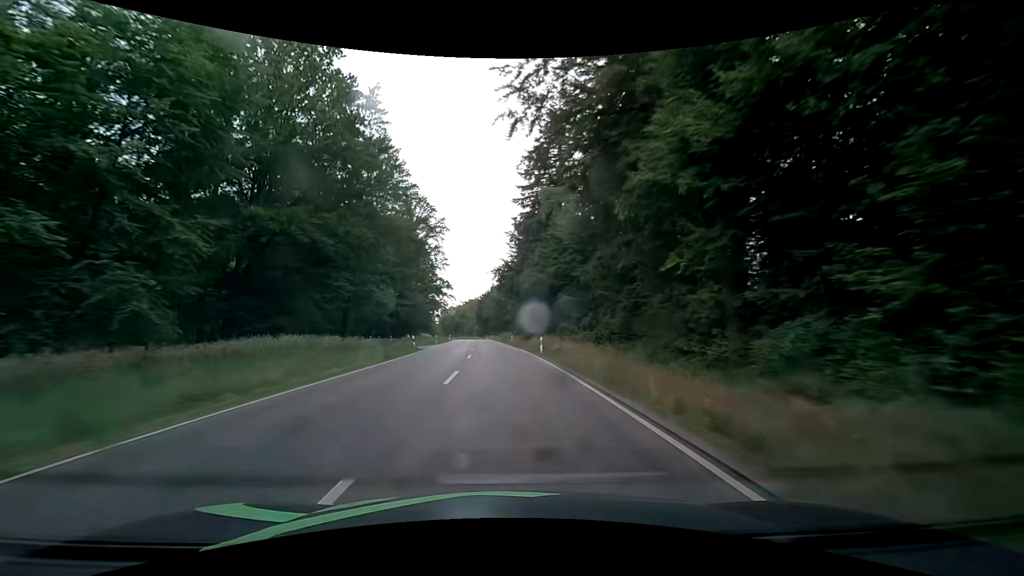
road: secondary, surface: asphalt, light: Day
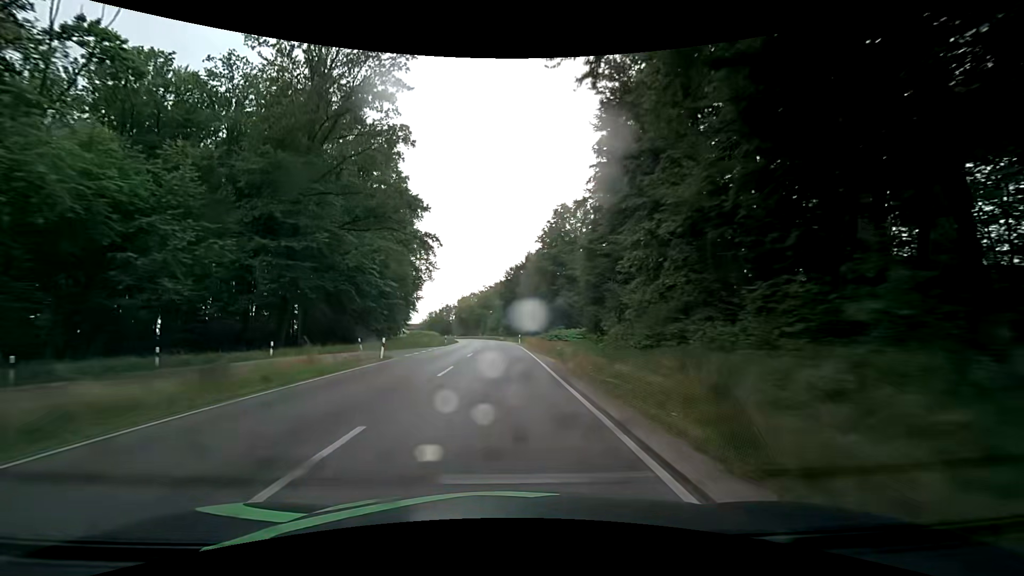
(-2.6, +69.6) m; -4°
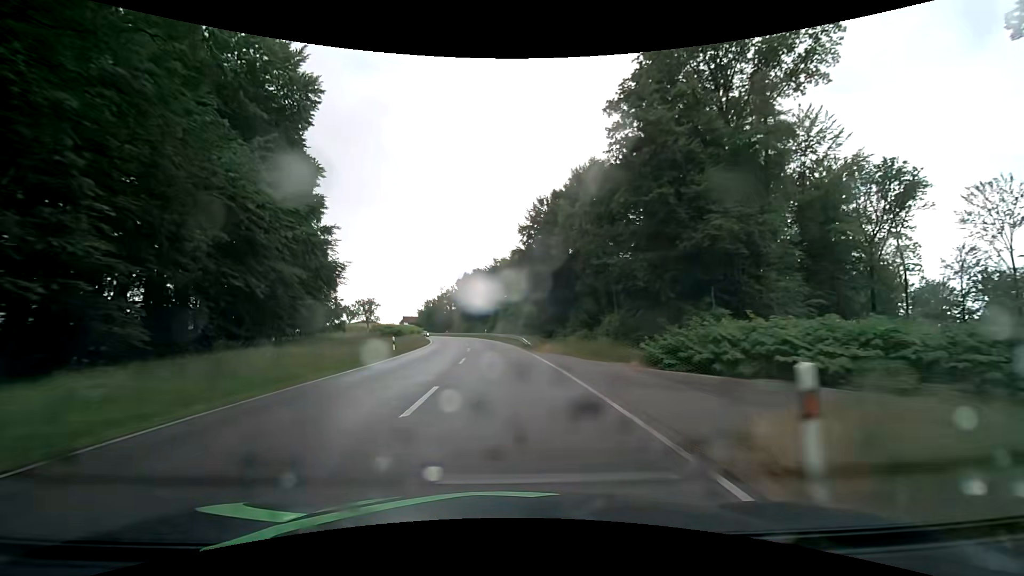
(-1.2, +55.2) m; -2°
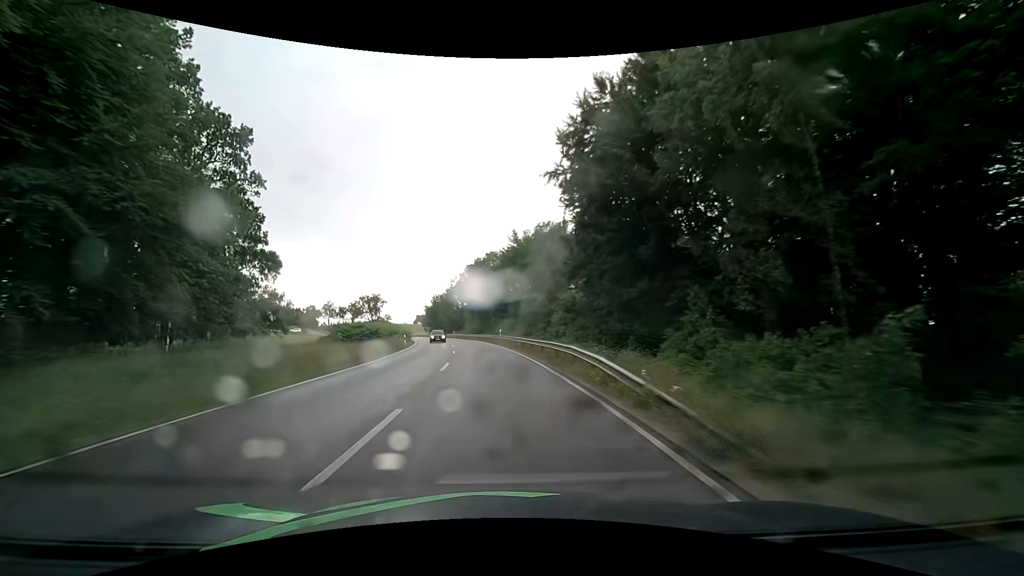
(-0.6, +27.3) m; -3°
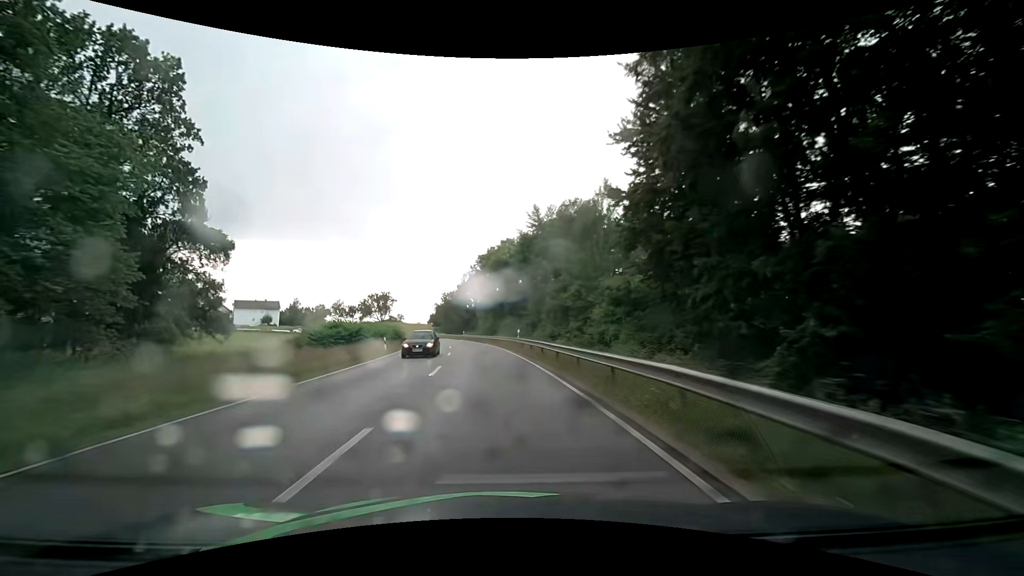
(-0.2, +13.6) m; -2°
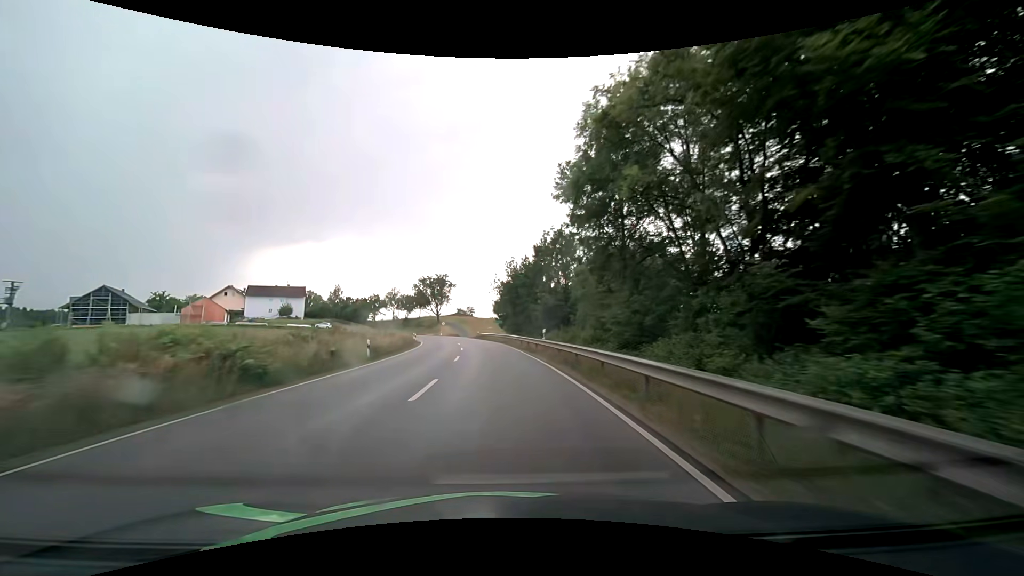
(-4.3, +53.4) m; -9°
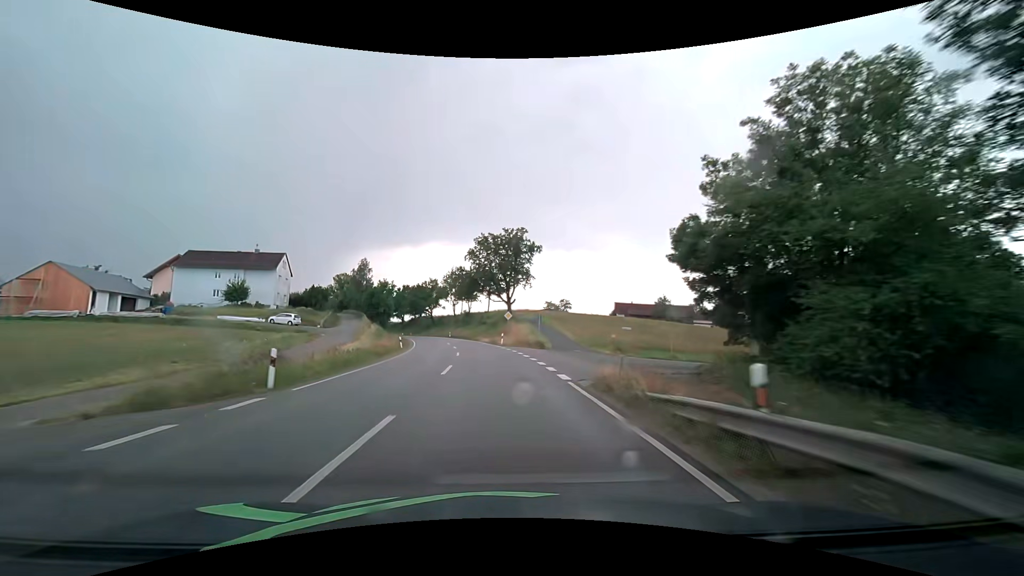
(-5.8, +65.6) m; -10°
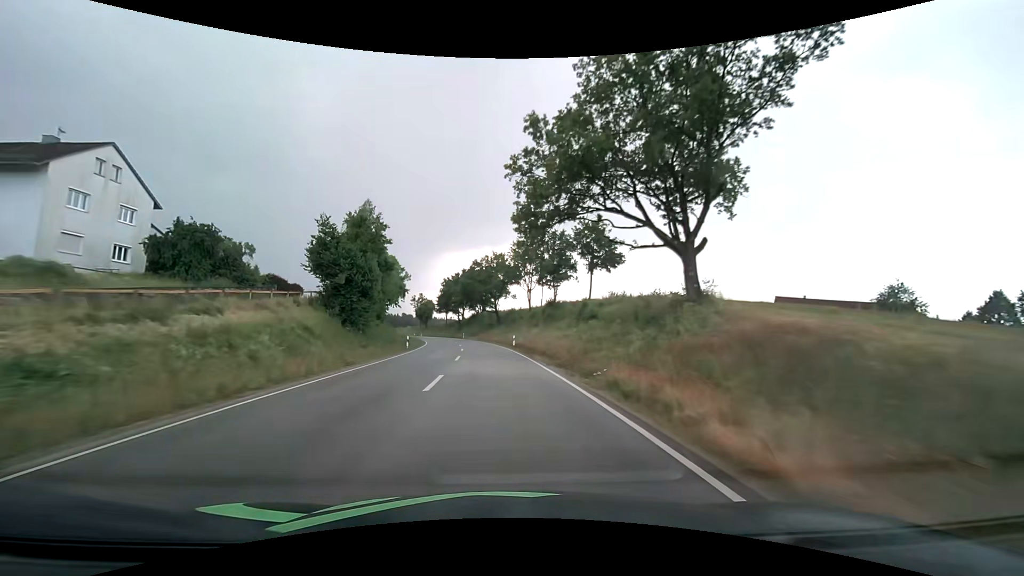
(-4.4, +52.6) m; -9°
(0, +10) (-1, +20) (-1, +30) (-2, +40) (-3, +50) (-4, +60) (-6, +70) (-8, +80) (-10, +89) (-12, +99) m
